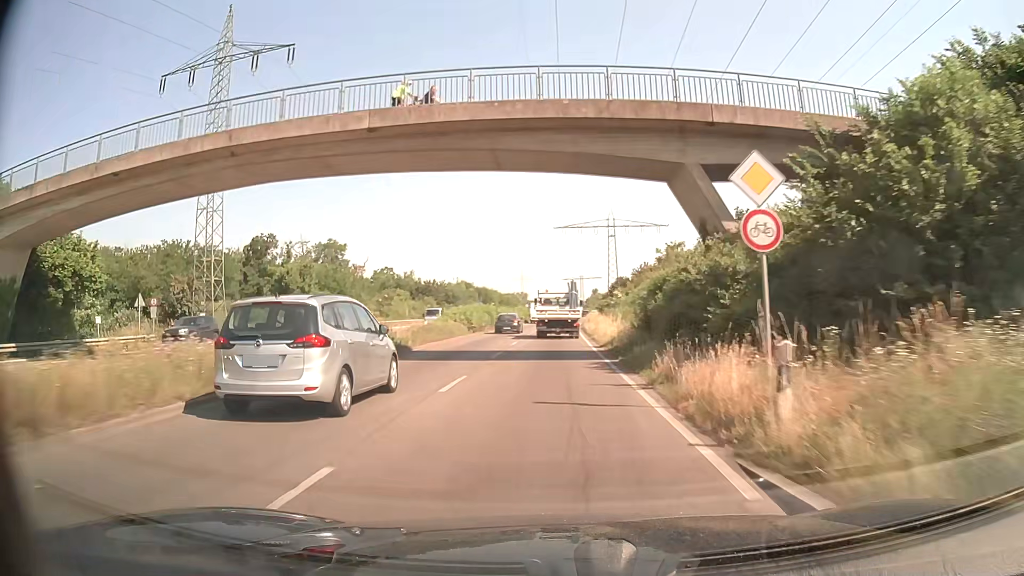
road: trunk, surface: asphalt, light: Day
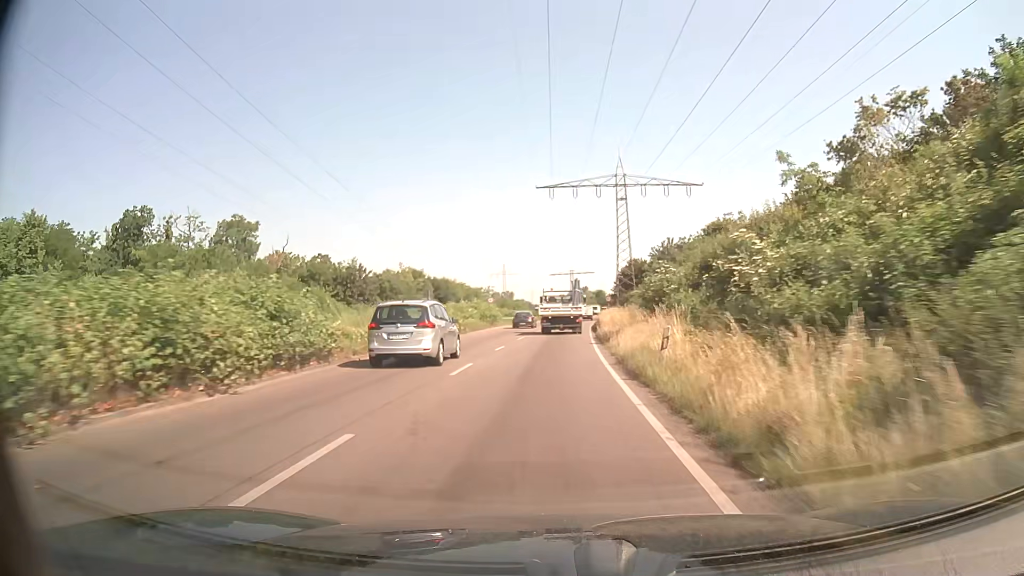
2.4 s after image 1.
(+0.3, +43.6) m; +1°
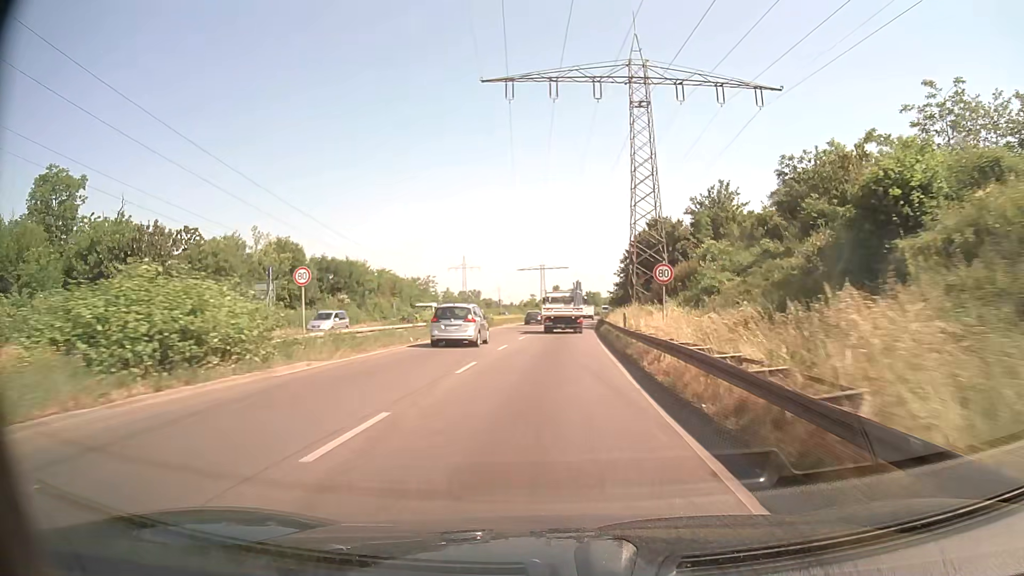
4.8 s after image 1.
(+0.7, +44.4) m; +3°
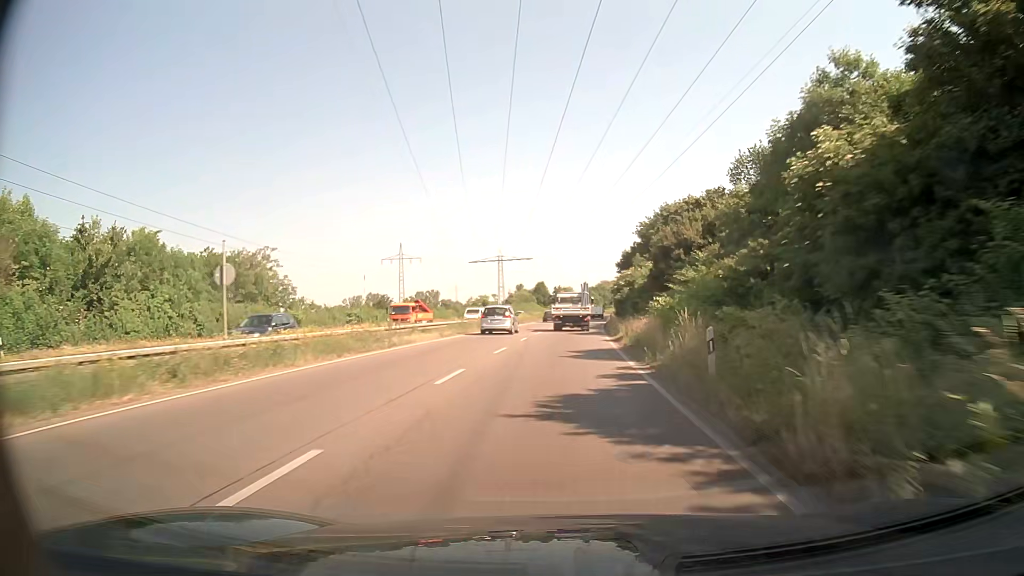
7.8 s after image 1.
(+1.3, +56.5) m; +3°
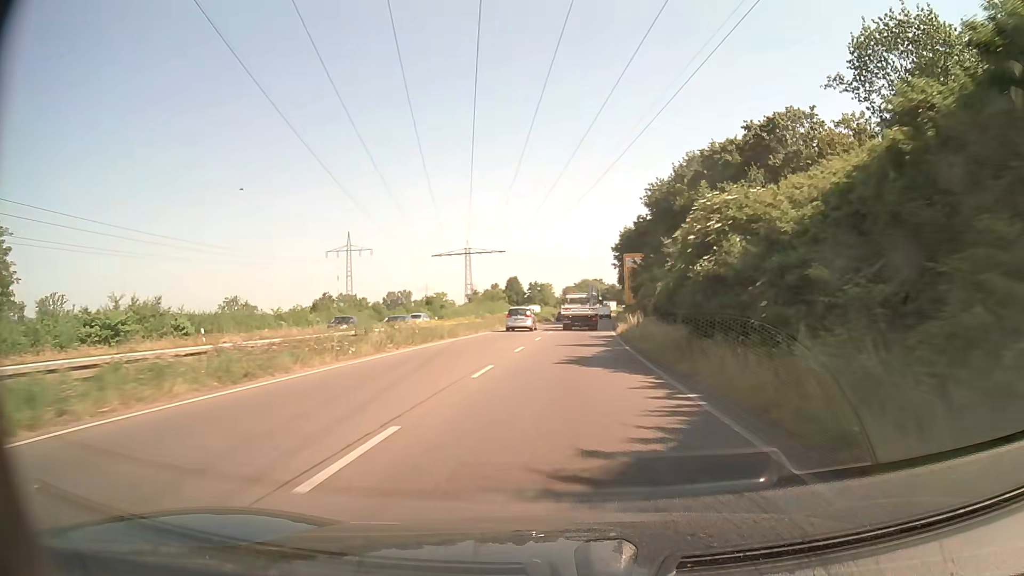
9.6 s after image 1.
(+0.5, +34.5) m; +2°
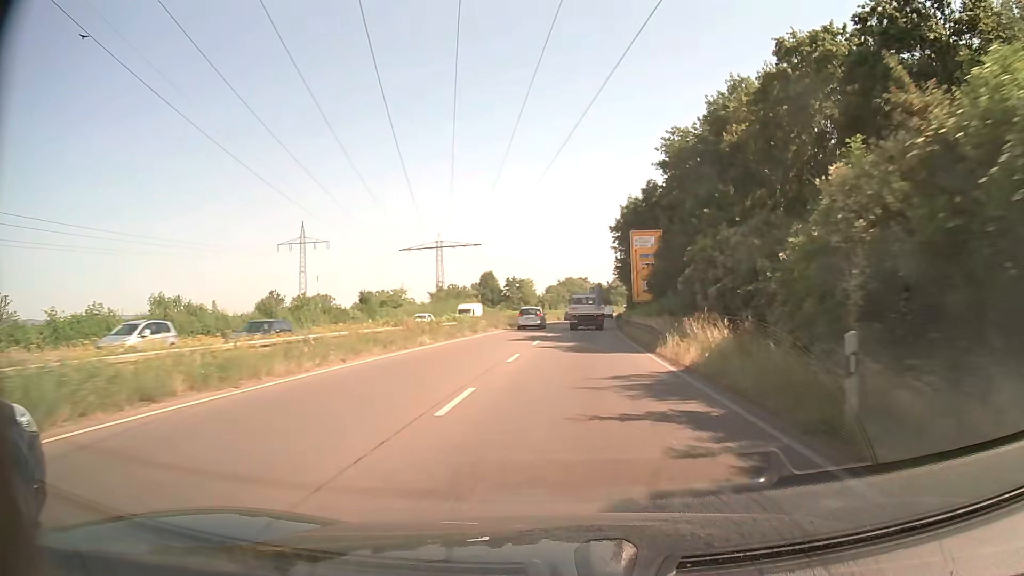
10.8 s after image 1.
(+0.3, +23.2) m; +1°
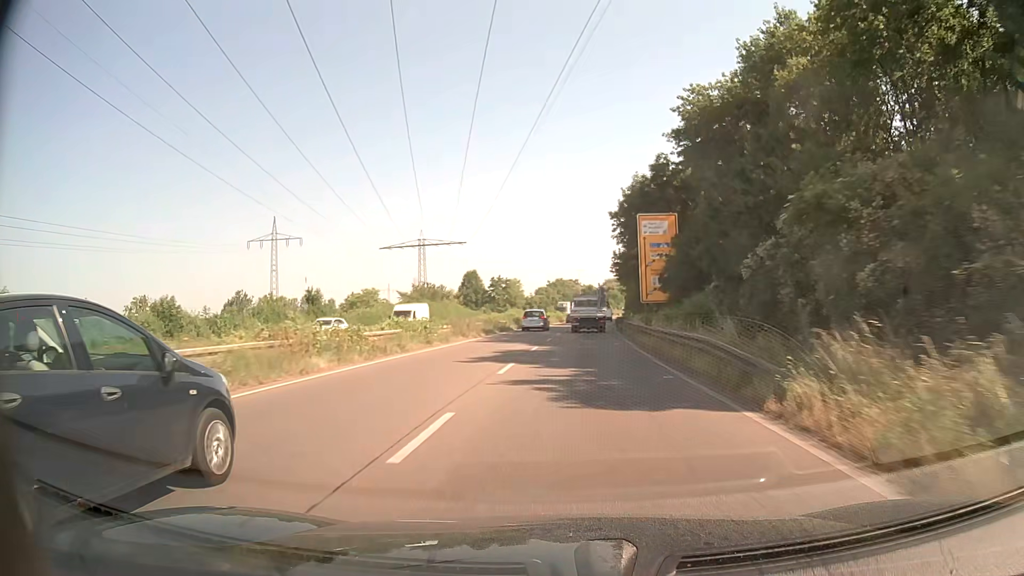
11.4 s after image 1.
(+0.1, +11.6) m; +1°
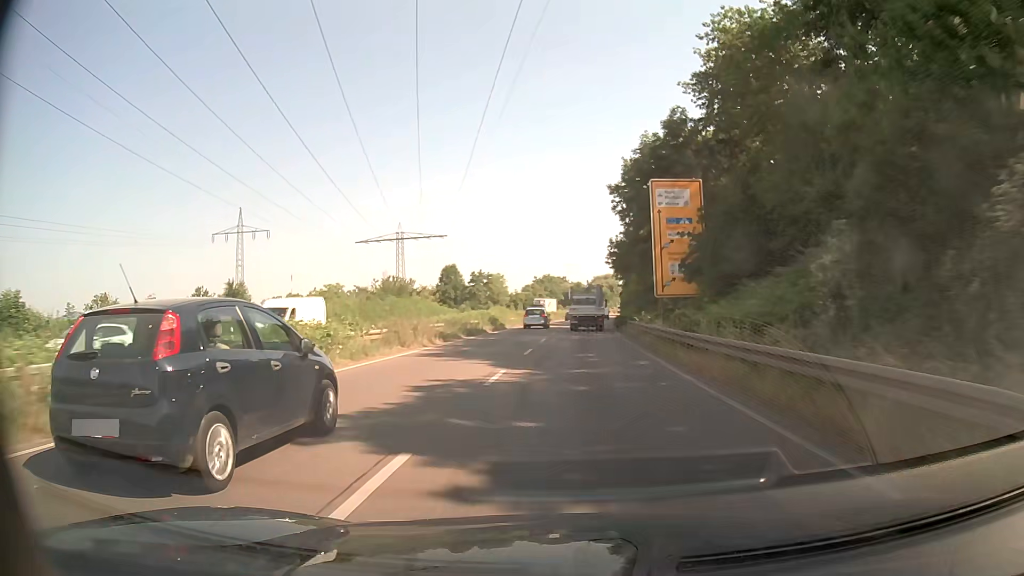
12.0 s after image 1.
(+0.1, +11.7) m; +1°
(0, +10) (0, +20) (+1, +30) (+1, +40) (+2, +50) (+3, +60) (+3, +70) (+4, +80) (+5, +90) (+7, +100) m
